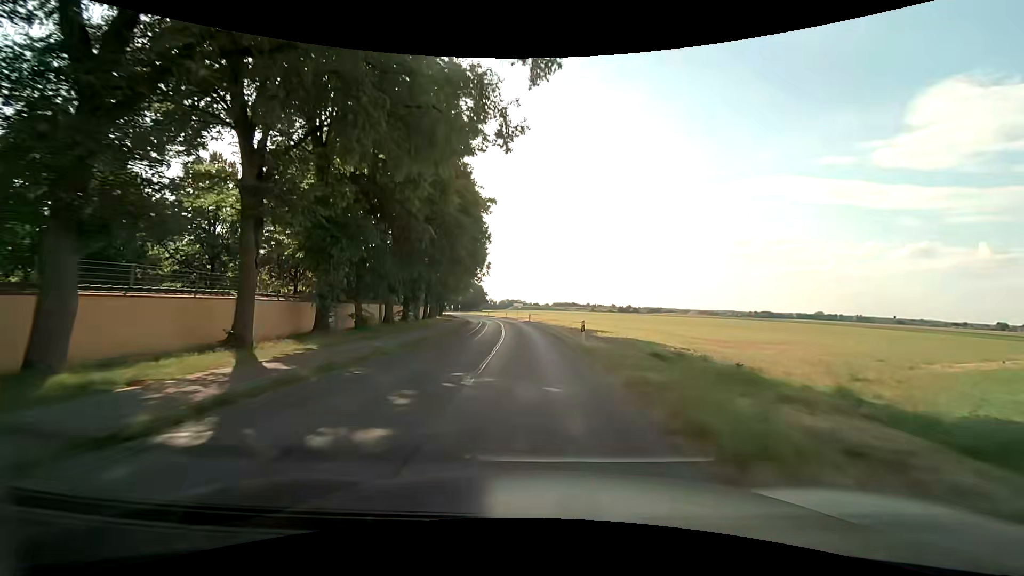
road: unclassified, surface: asphalt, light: Day
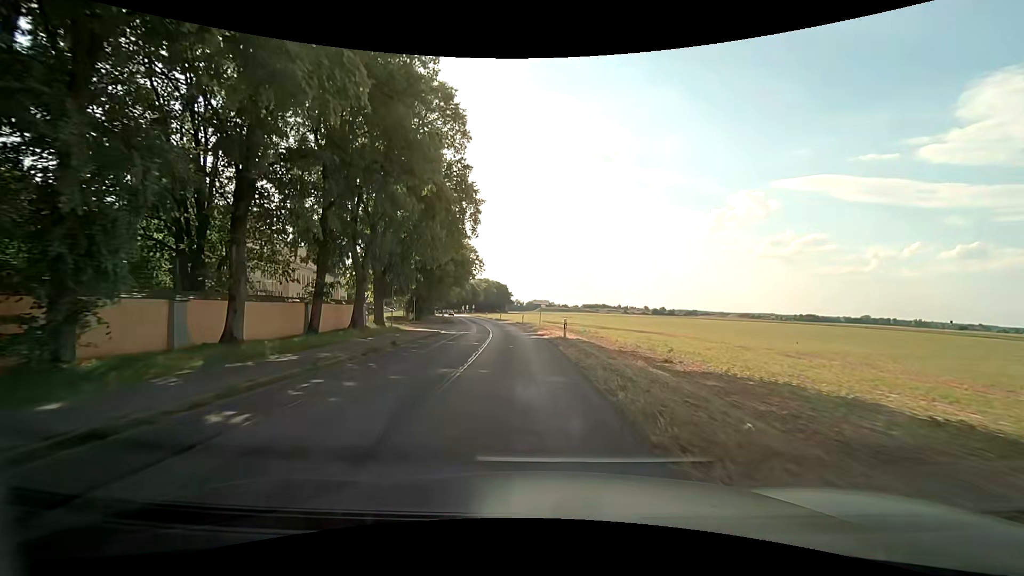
(-0.8, +34.9) m; -3°
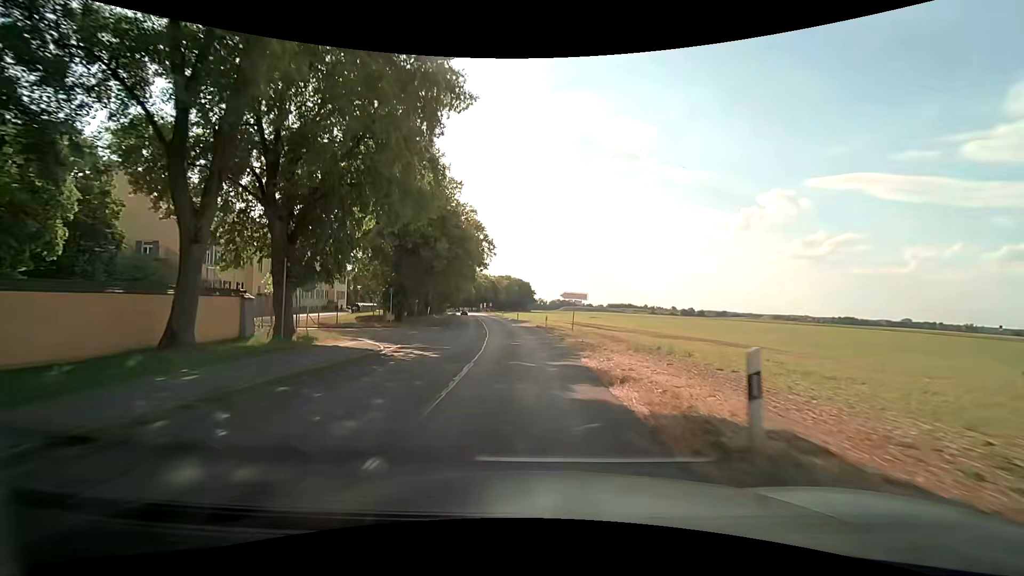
(-0.6, +17.8) m; -3°
(0, +10) (0, +20) (-1, +30) (-2, +40) (-3, +50) (-4, +60) (-5, +70) (-7, +80) (-8, +90) (-9, +99) m
